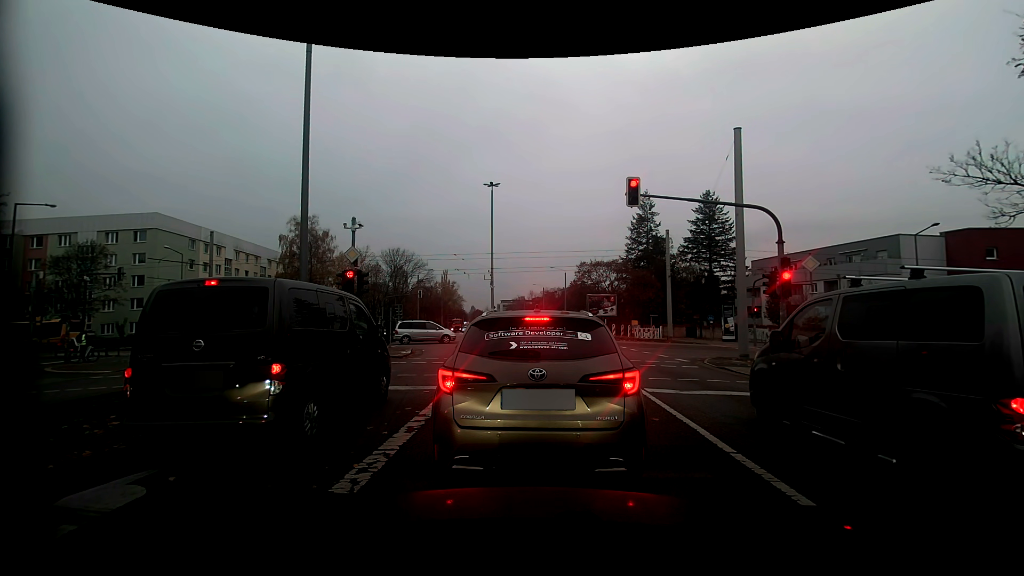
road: secondary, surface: asphalt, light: Day
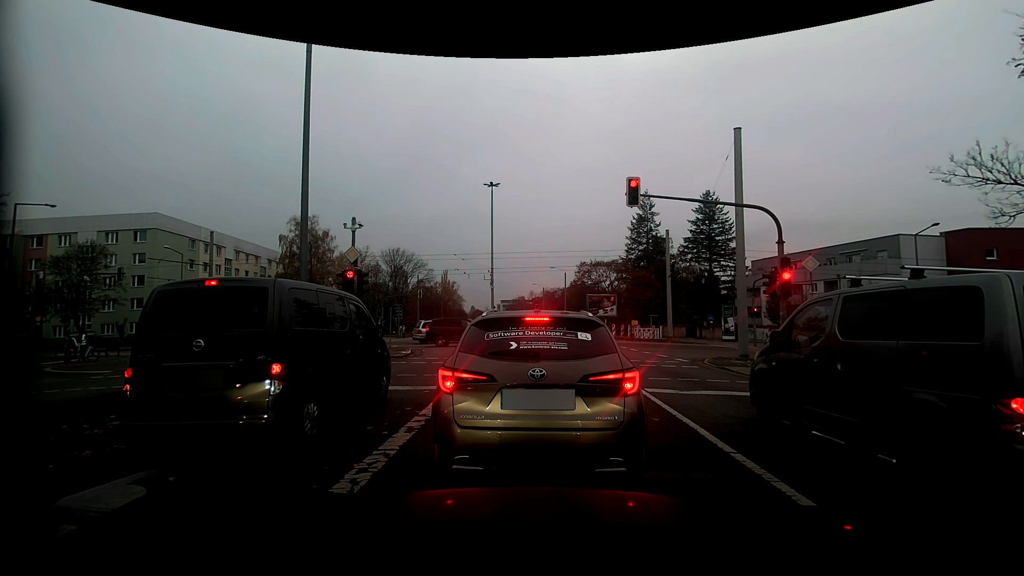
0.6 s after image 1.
(0.0, 0.0) m; 0°
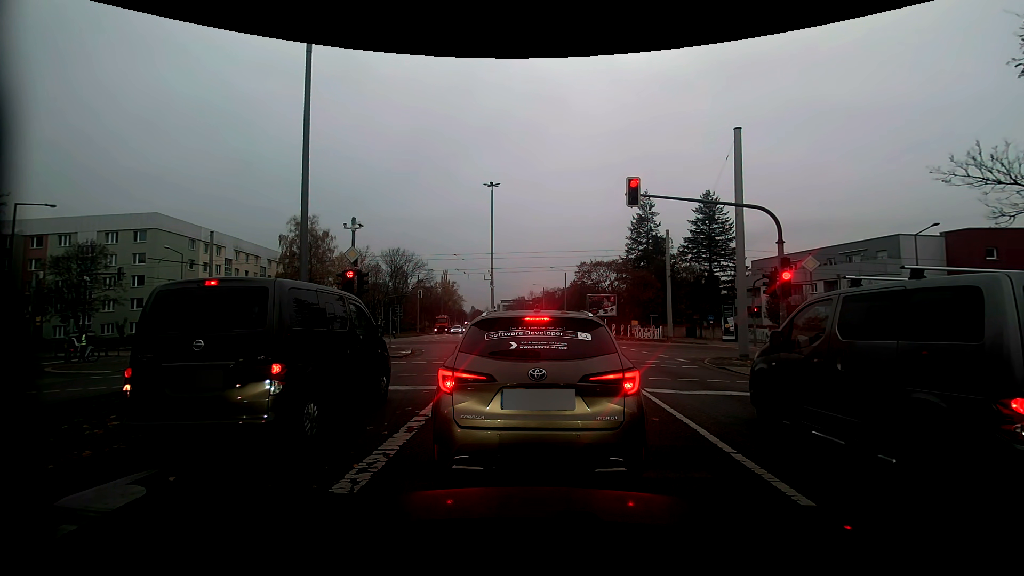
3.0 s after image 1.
(0.0, 0.0) m; 0°
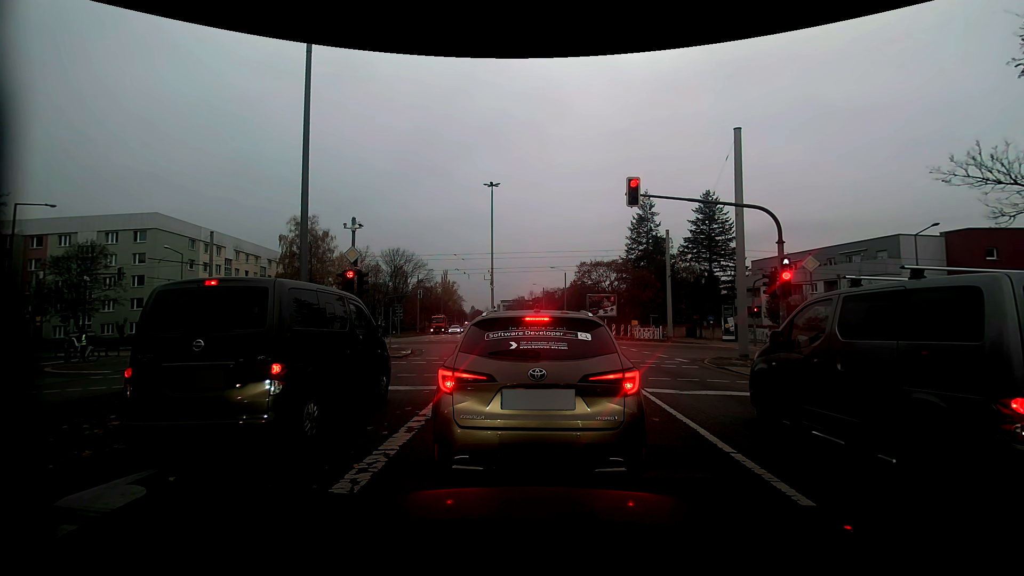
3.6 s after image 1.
(0.0, 0.0) m; 0°
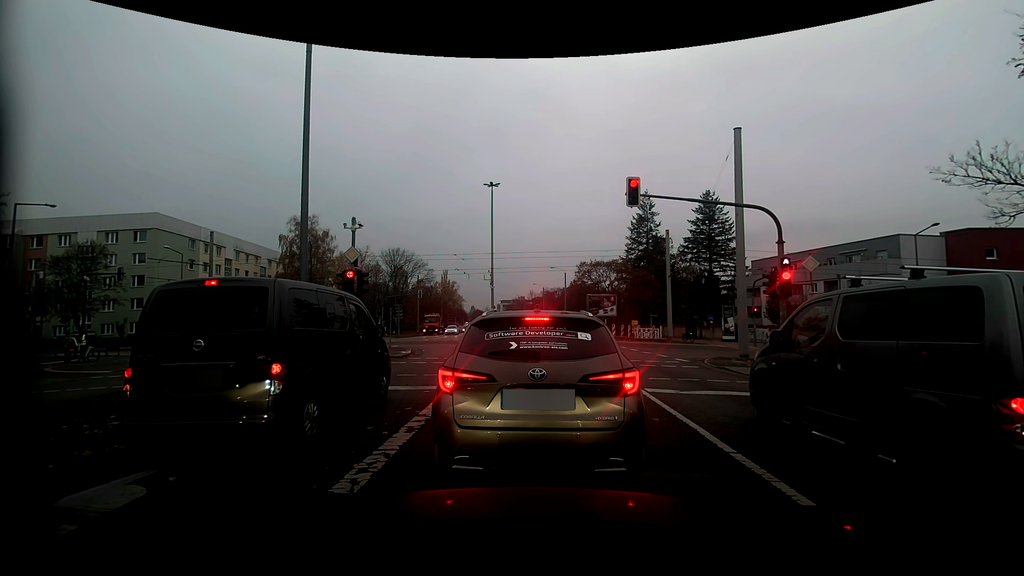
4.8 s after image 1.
(0.0, 0.0) m; 0°
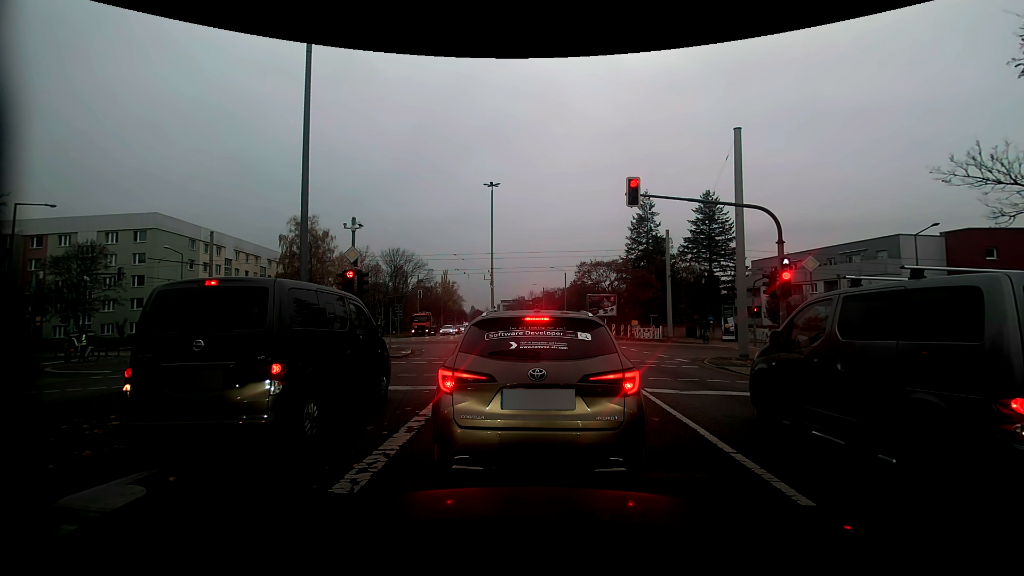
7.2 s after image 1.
(0.0, 0.0) m; 0°
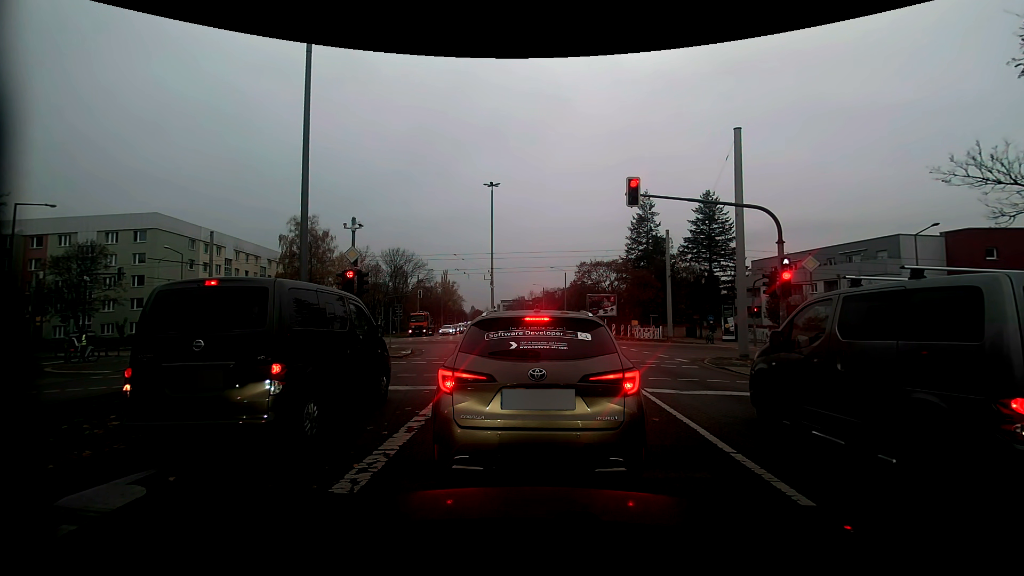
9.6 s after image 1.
(0.0, 0.0) m; 0°
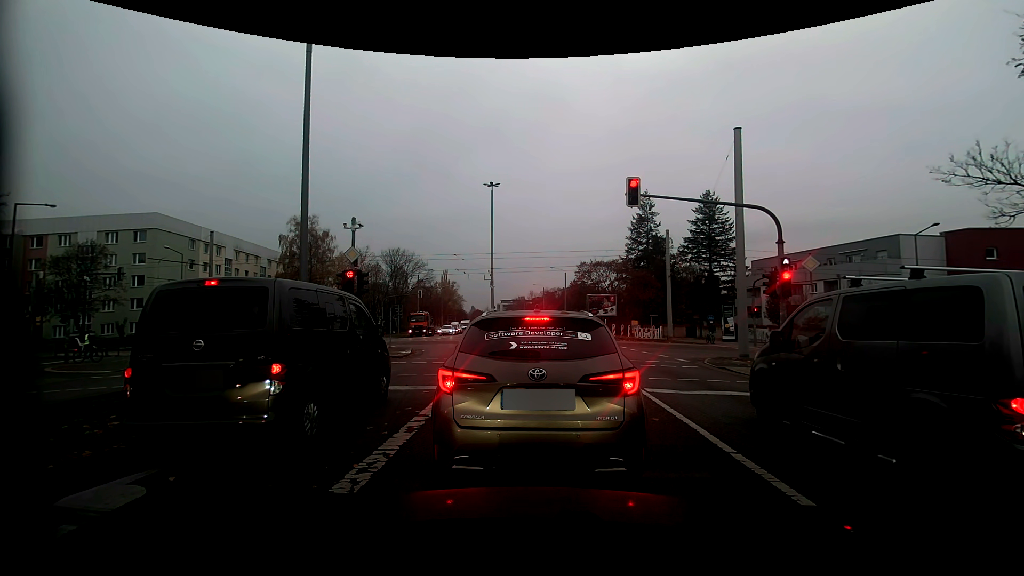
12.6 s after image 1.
(0.0, 0.0) m; 0°
(0, +10) (-1, +20) (-1, +30) (-2, +40) (-3, +50) (-4, +60) (-5, +70) (-6, +80) (-7, +90) (-8, +100) m
